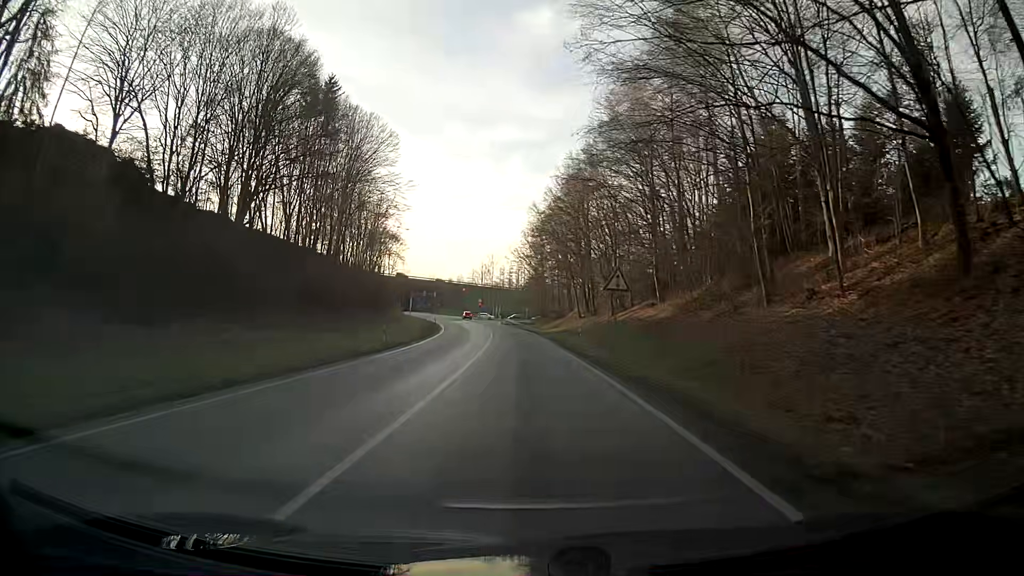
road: primary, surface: asphalt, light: Day
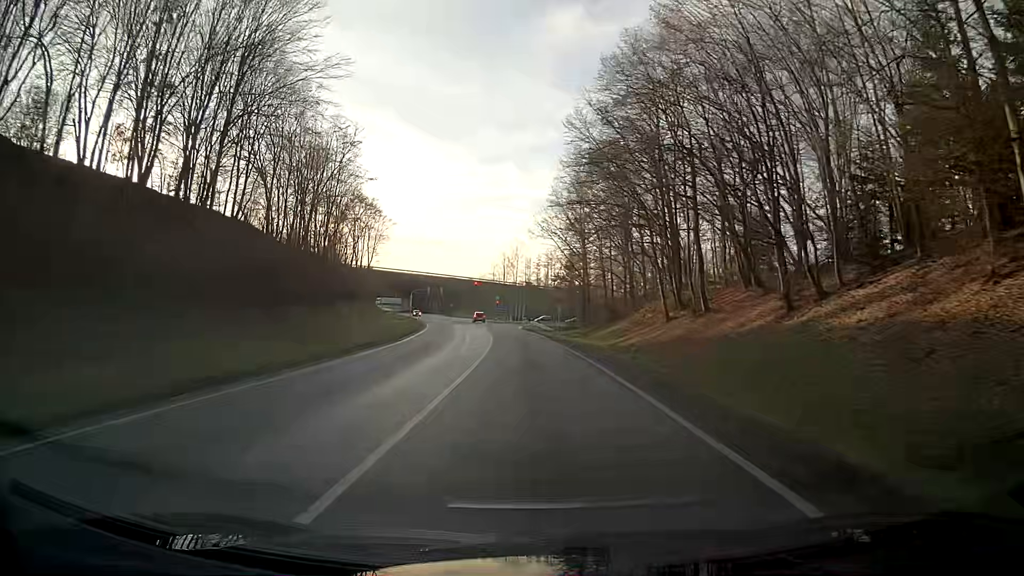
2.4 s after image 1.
(-1.0, +36.4) m; -3°
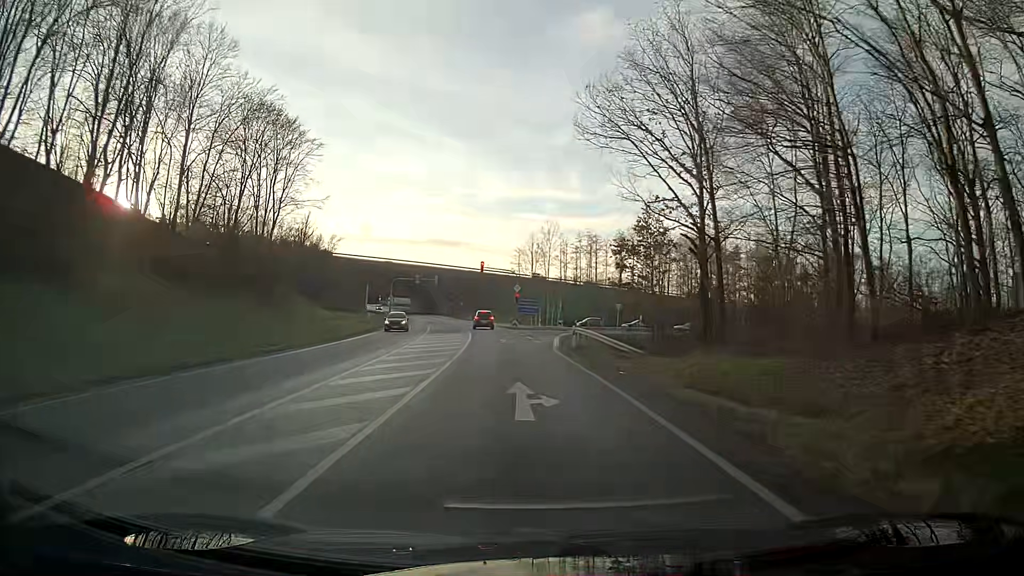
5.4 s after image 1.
(-0.9, +43.9) m; -2°
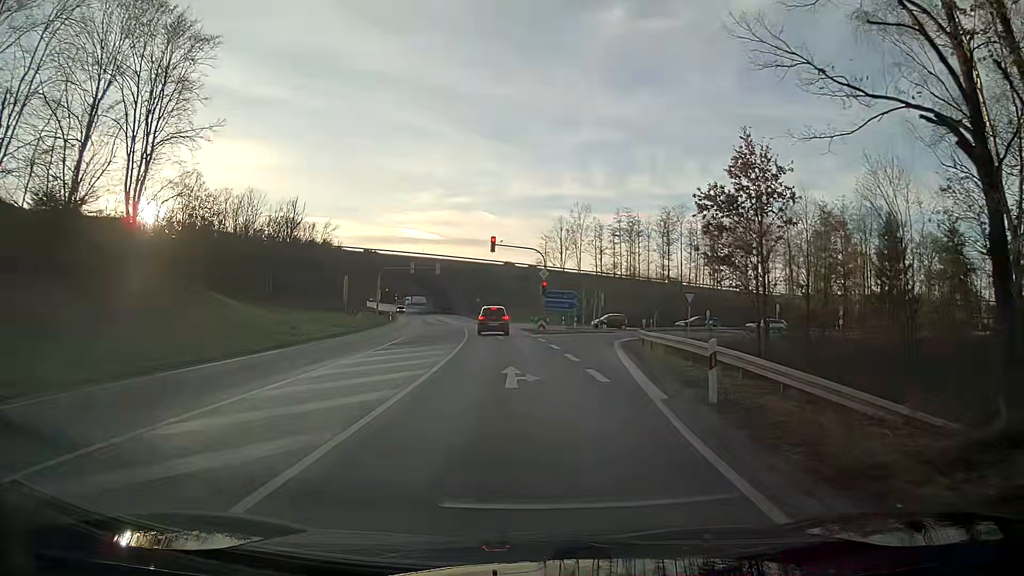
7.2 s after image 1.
(-0.6, +21.0) m; -3°
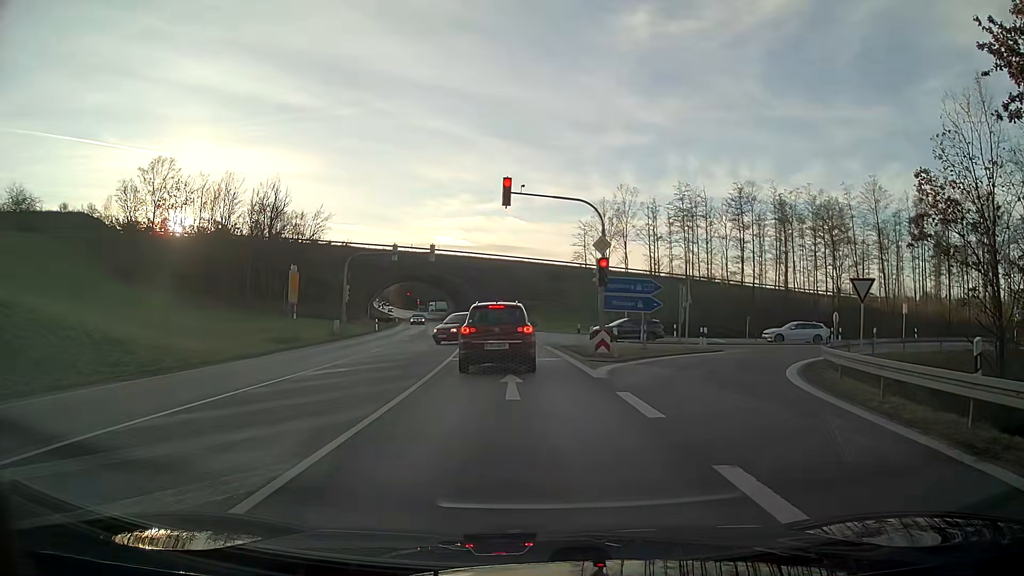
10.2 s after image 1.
(-0.5, +22.1) m; -3°
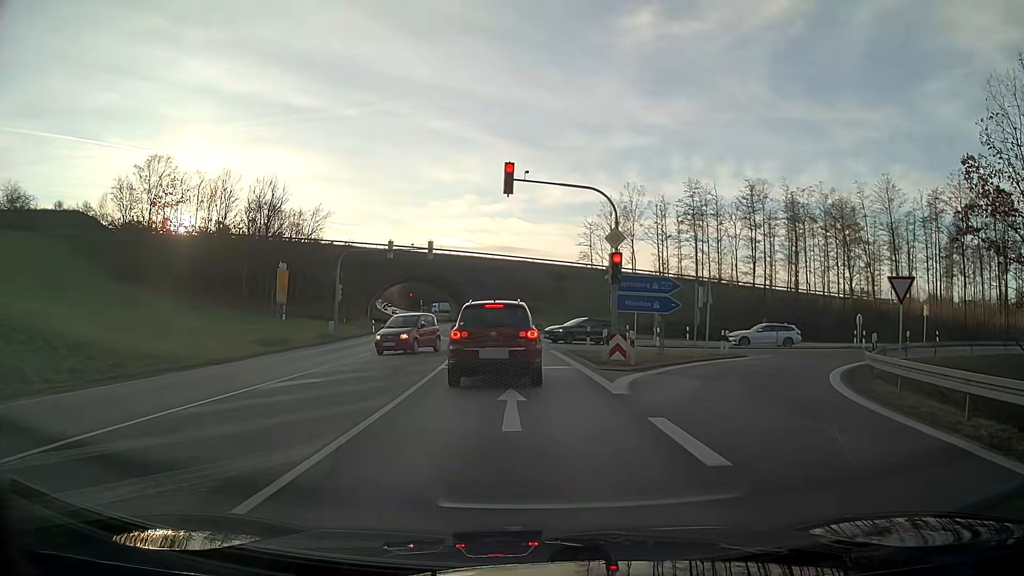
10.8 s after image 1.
(0.0, +2.8) m; 0°
(0, +10) (0, +20) (-1, +30) (-2, +40) (-3, +50) (-4, +60) (-5, +70) (-6, +80) (-8, +90) (-10, +99) m
